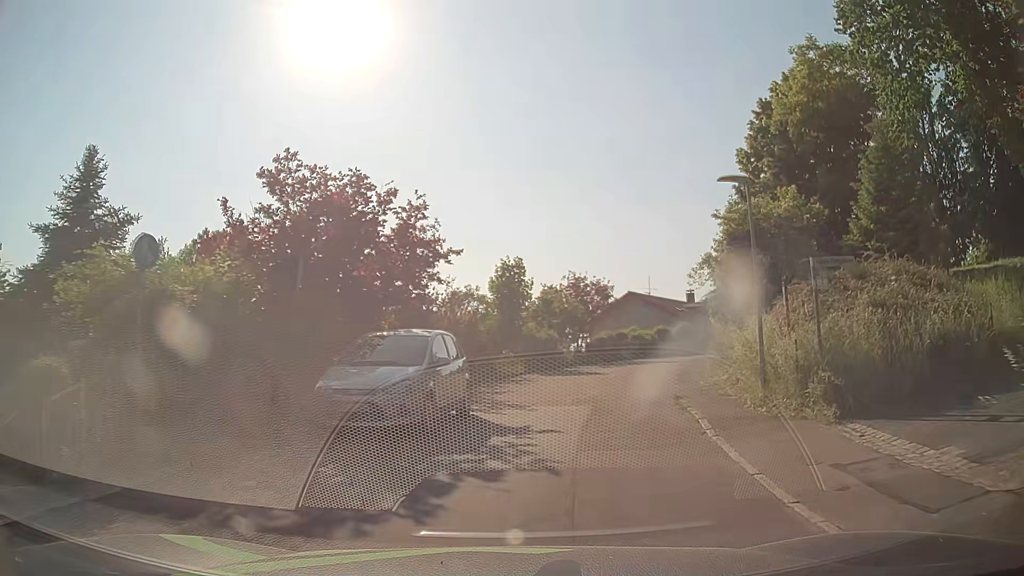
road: residential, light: Day
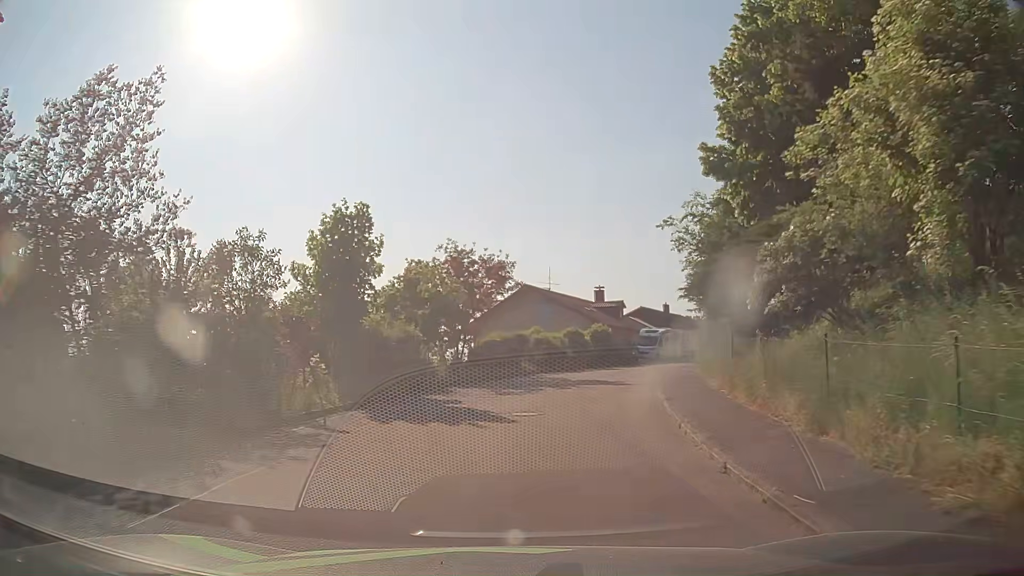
(+1.4, +14.2) m; +10°
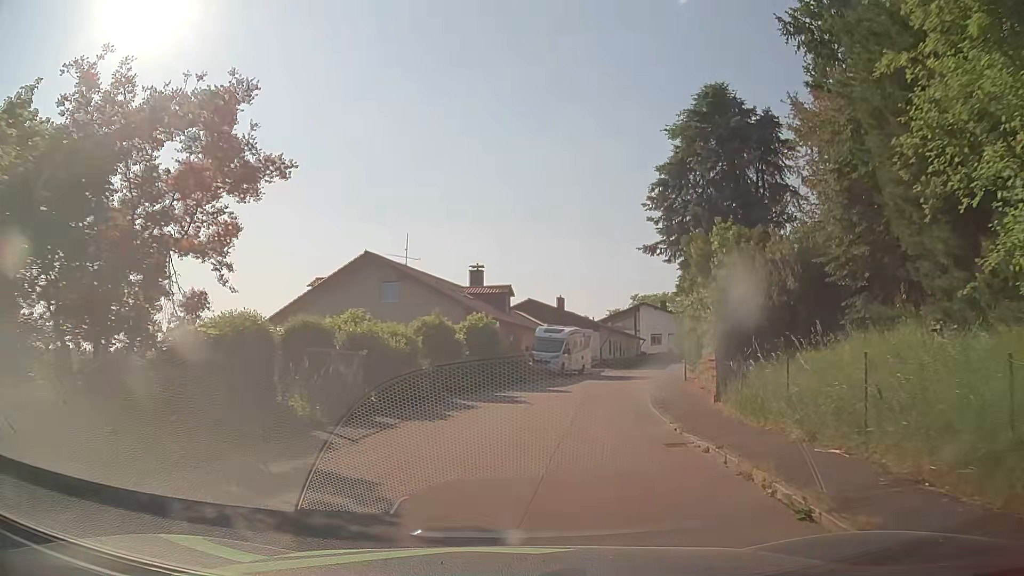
(+1.6, +19.0) m; +10°
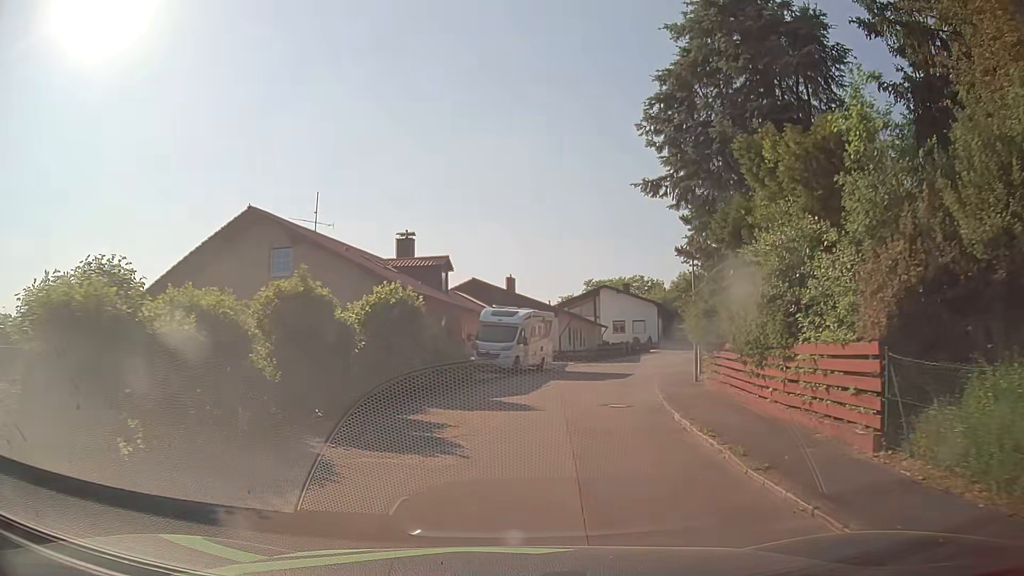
(+0.5, +9.7) m; +5°
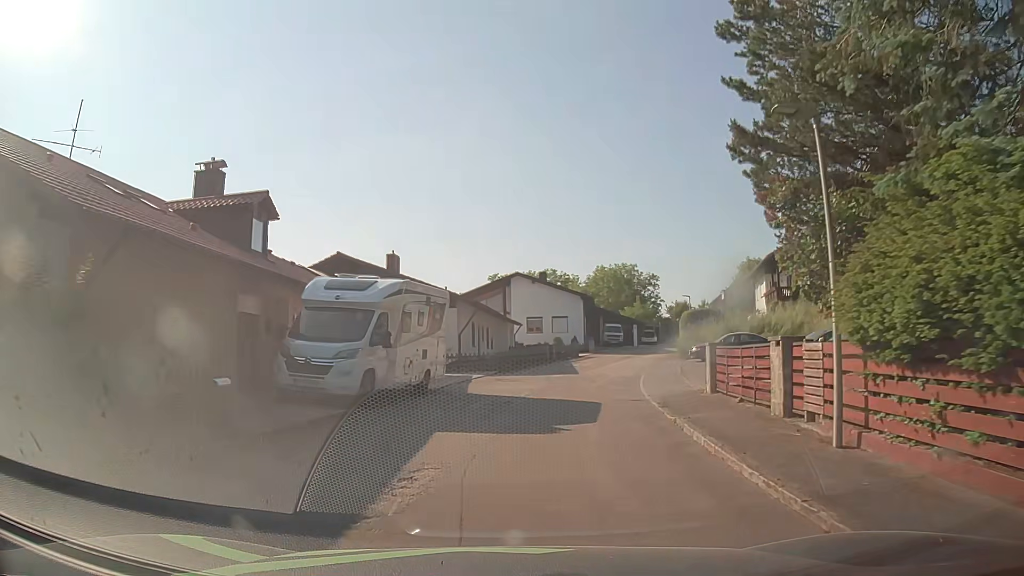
(+1.0, +14.7) m; +10°
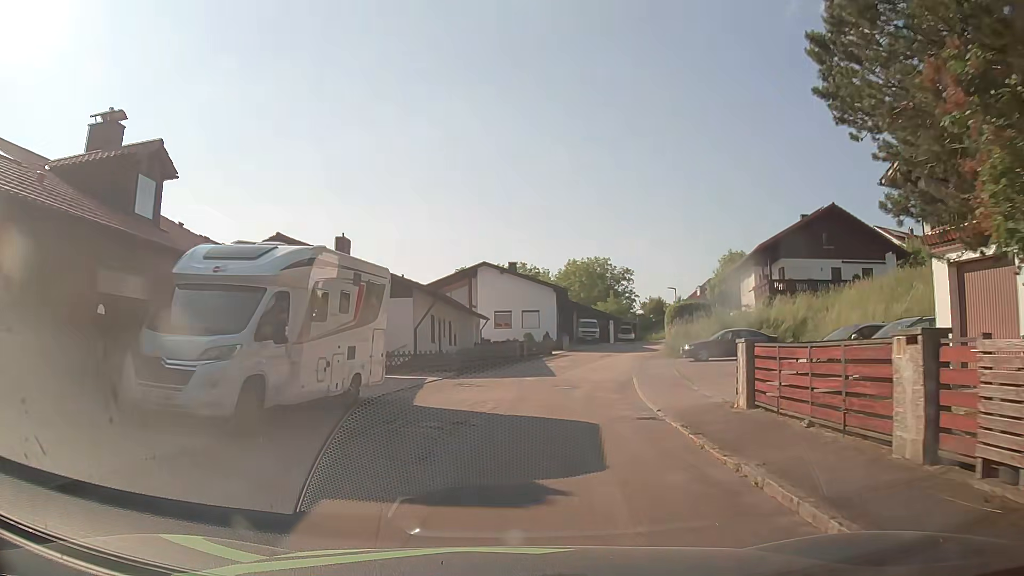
(0.0, +4.9) m; +1°
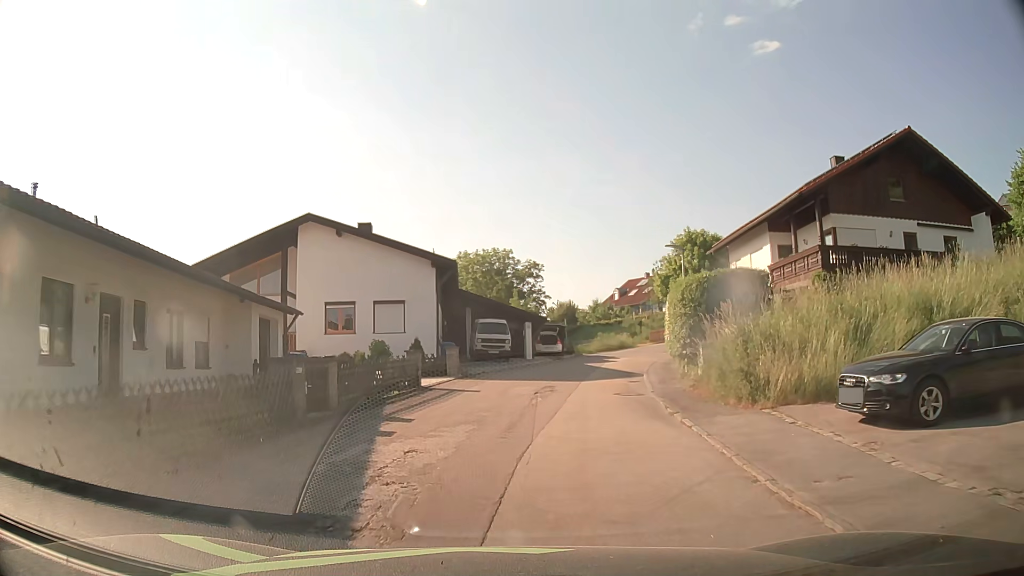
(+1.8, +23.6) m; +9°
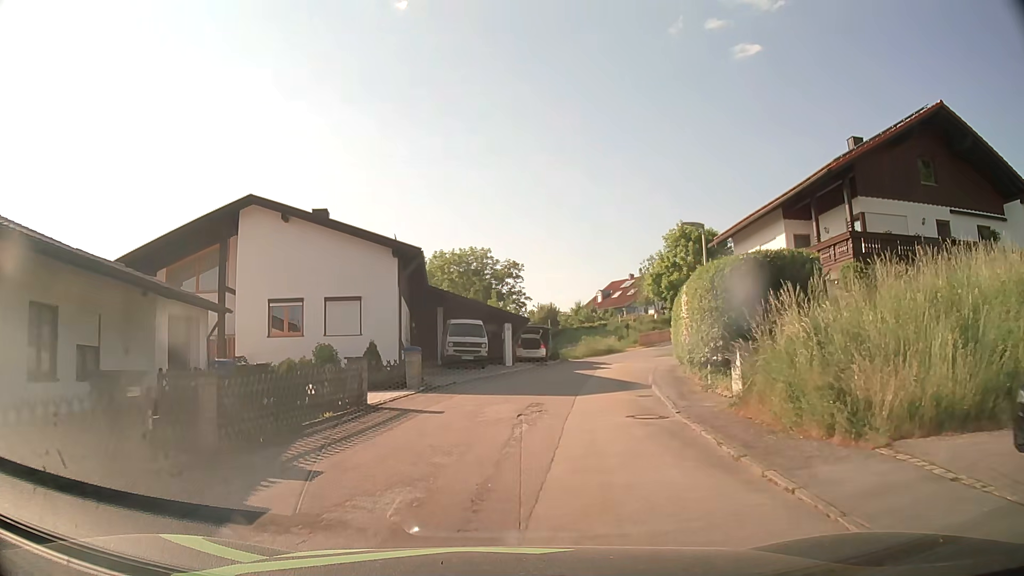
(+0.1, +4.7) m; +2°
(0, +10) (+1, +20) (+3, +30) (+5, +40) (+9, +49) (+15, +57) (+22, +64) (+30, +70) (+38, +75) (+44, +83) m
